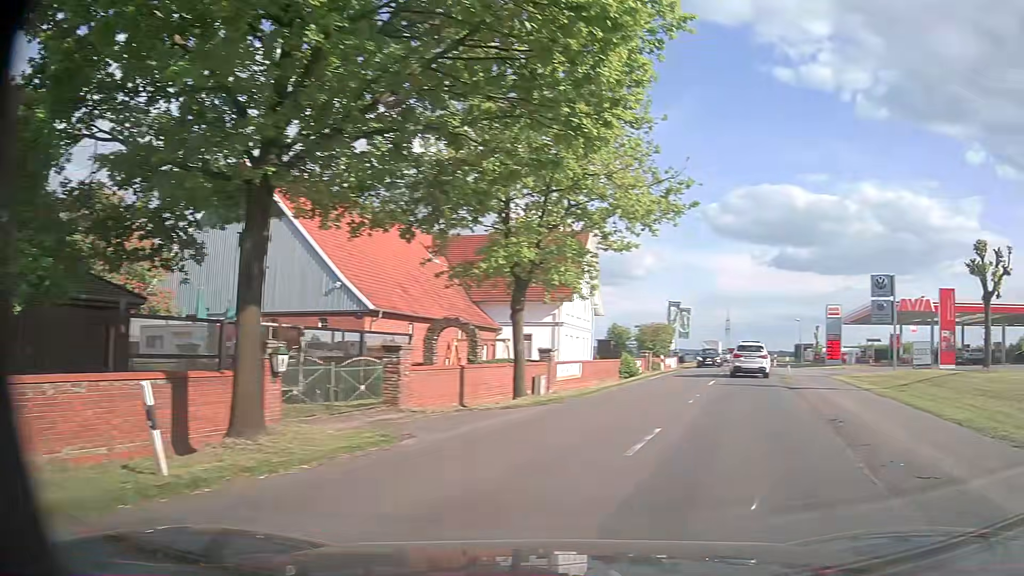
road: secondary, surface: asphalt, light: Day
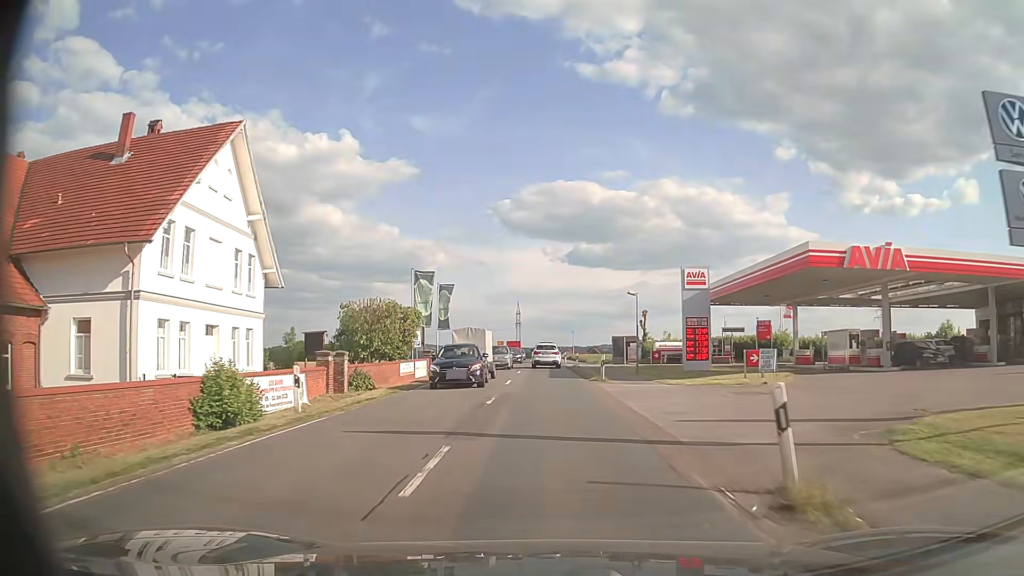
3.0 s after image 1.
(+7.3, +28.7) m; +16°
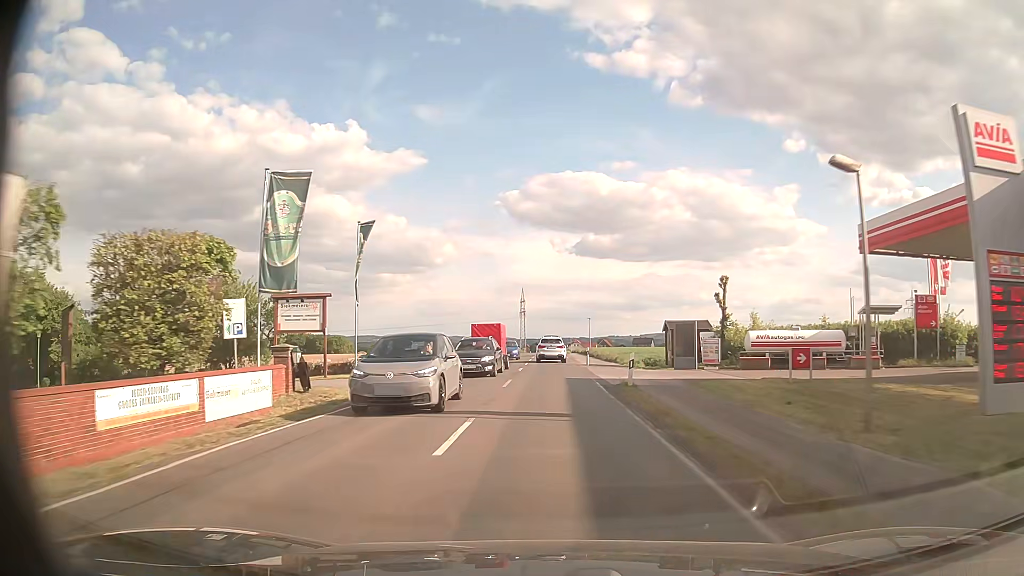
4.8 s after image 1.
(-0.2, +27.9) m; -1°
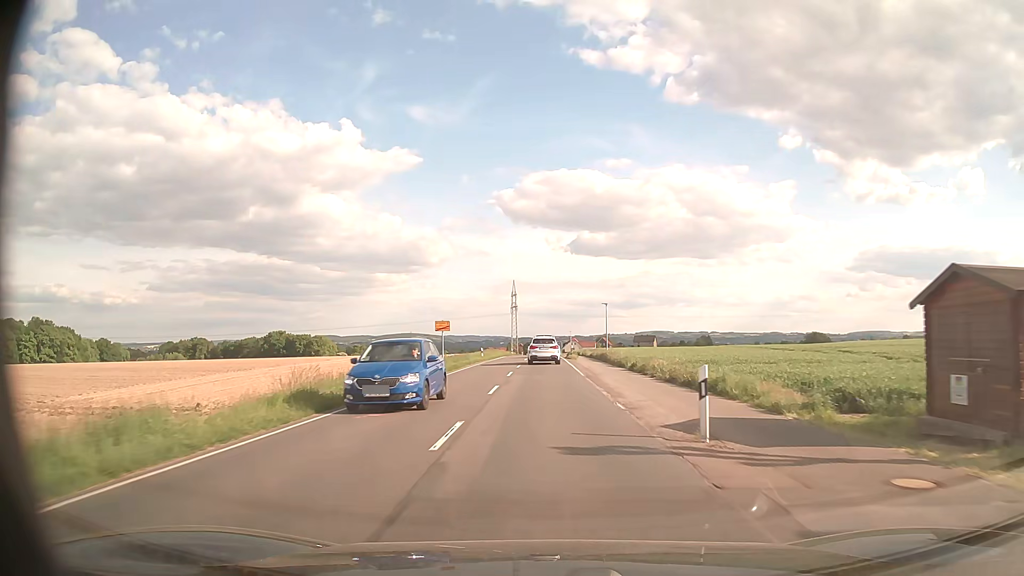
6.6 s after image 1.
(+0.1, +30.0) m; +1°
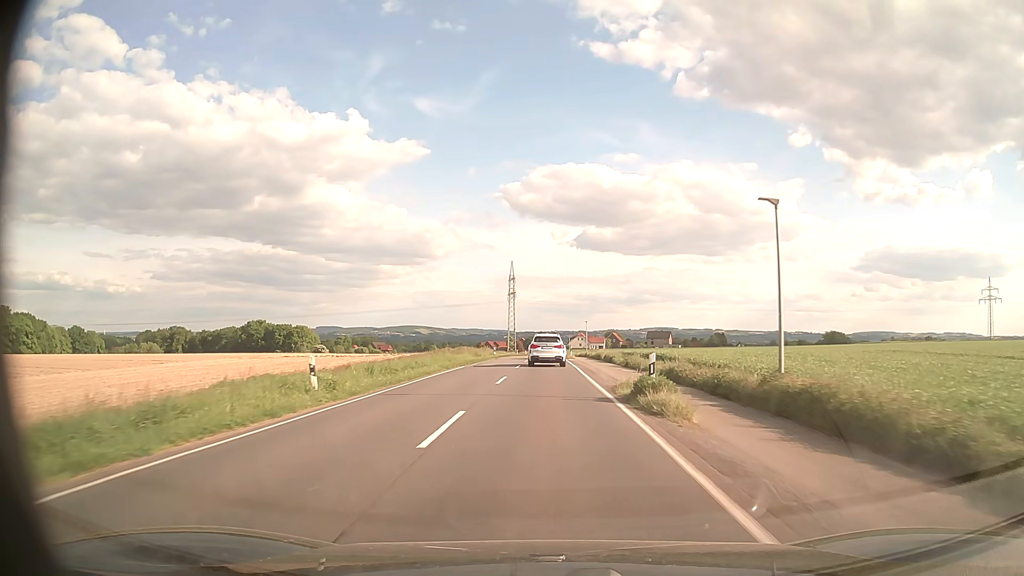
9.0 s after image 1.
(-0.2, +41.5) m; 0°
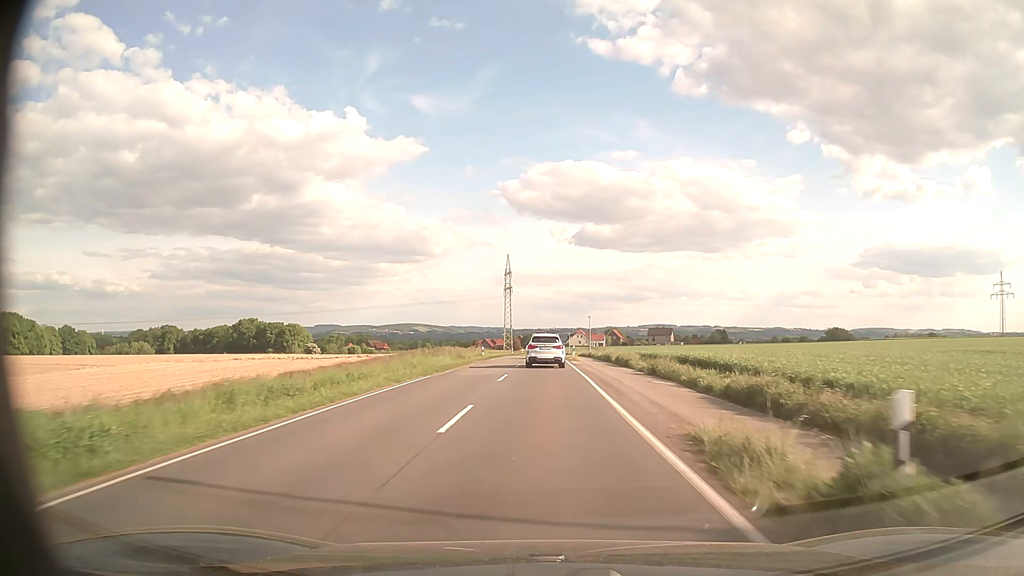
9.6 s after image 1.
(0.0, +10.4) m; 0°
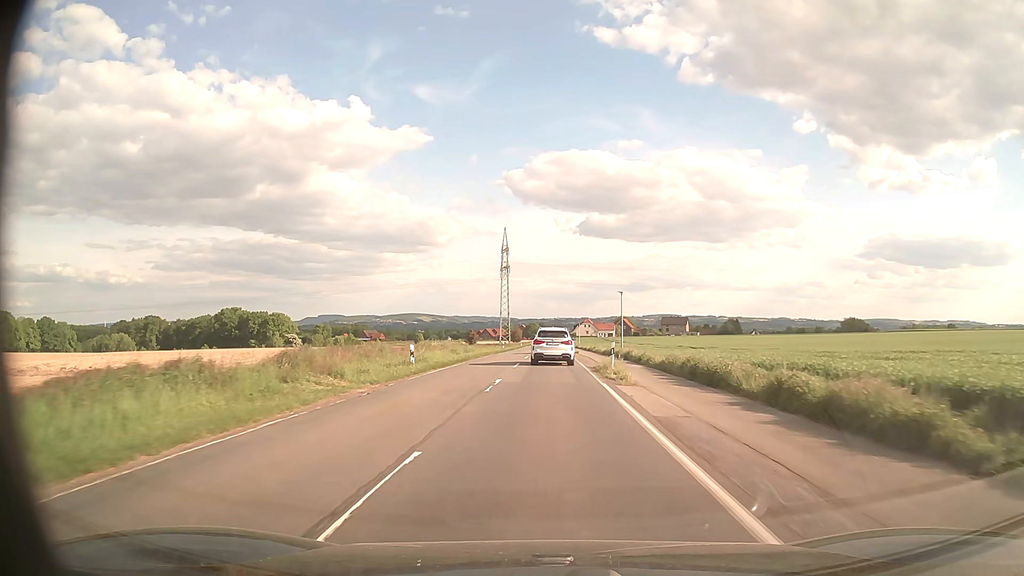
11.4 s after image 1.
(0.0, +30.1) m; 0°
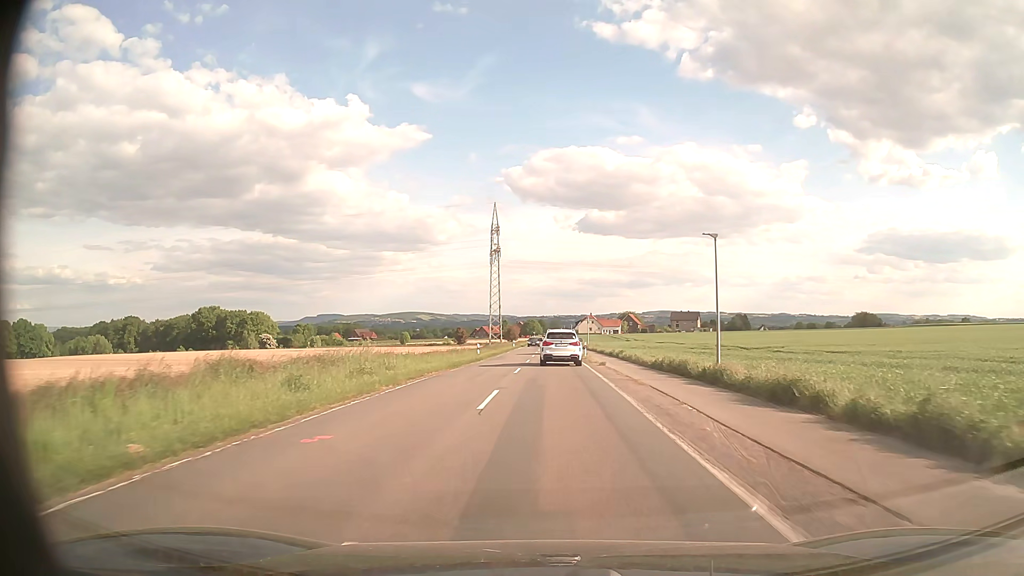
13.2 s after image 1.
(0.0, +27.1) m; 0°
(0, +10) (0, +20) (0, +30) (0, +40) (0, +50) (0, +60) (0, +70) (+1, +80) (+1, +90) (+1, +100) m
